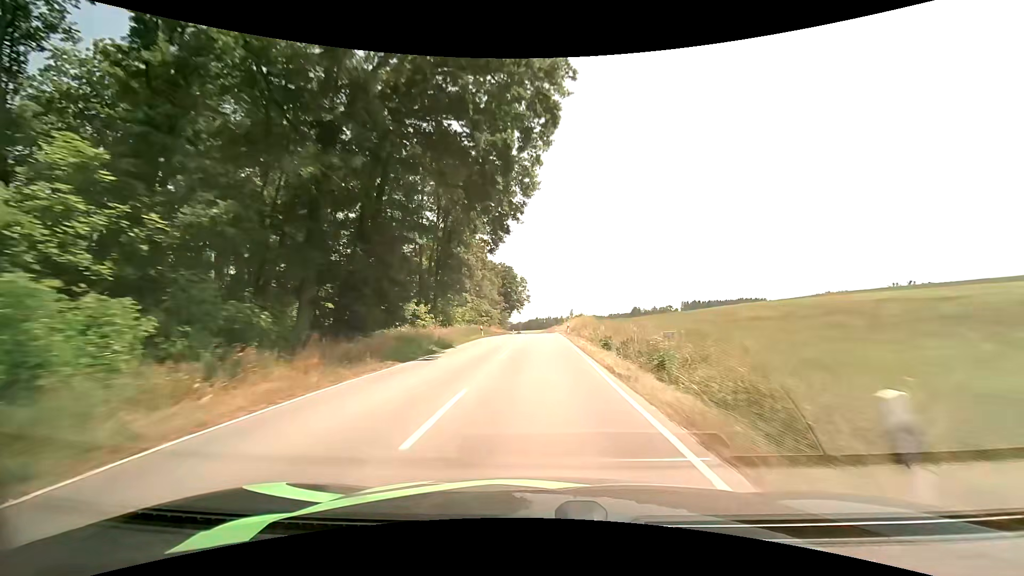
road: secondary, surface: asphalt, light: Day
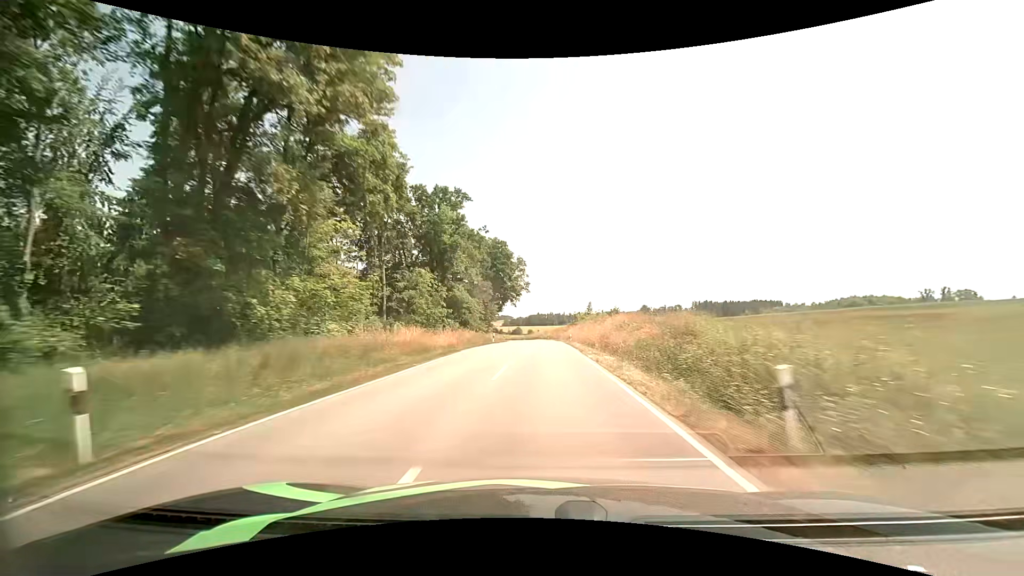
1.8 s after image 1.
(0.0, +38.6) m; 0°
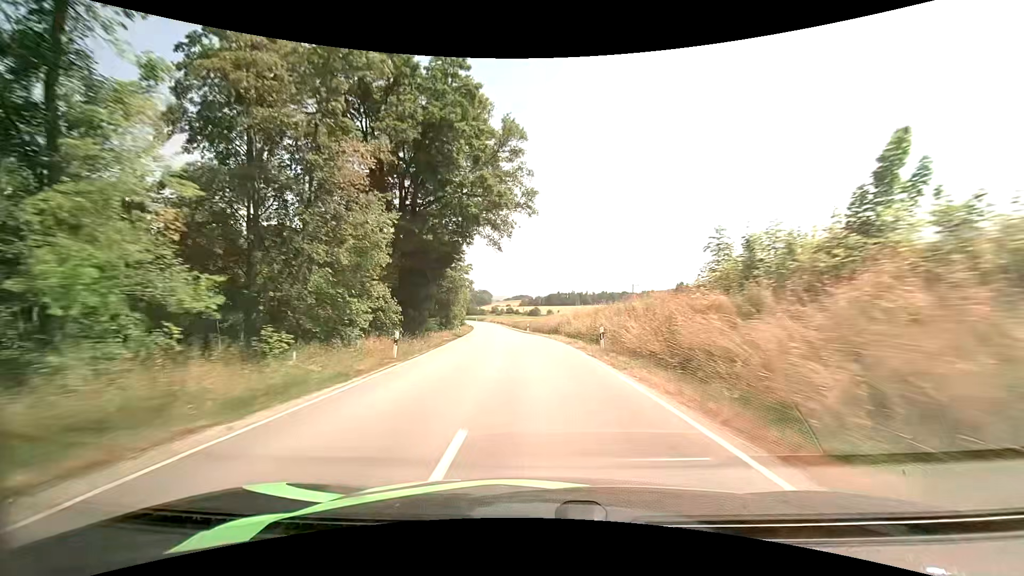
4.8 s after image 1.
(+0.6, +66.1) m; -2°
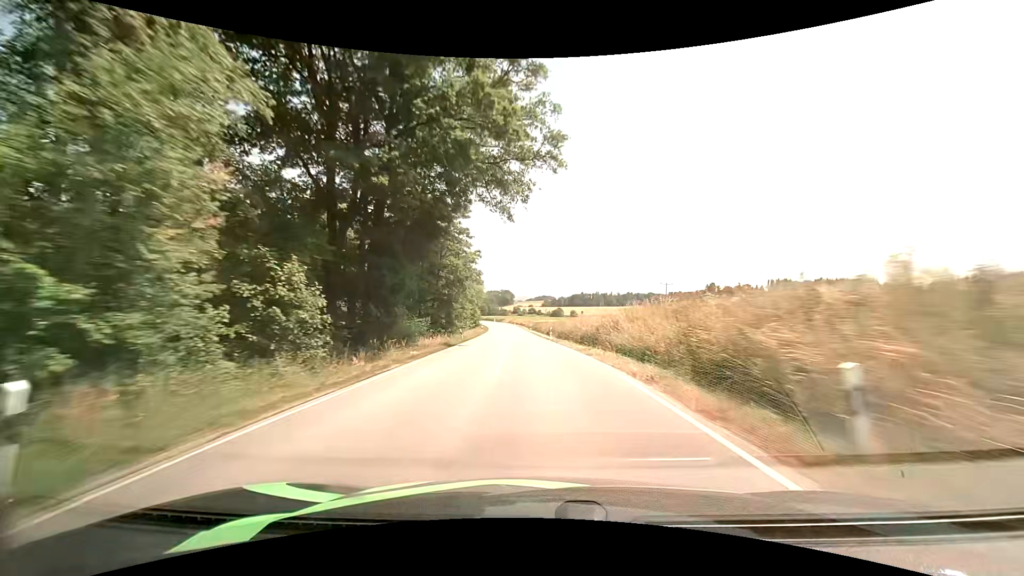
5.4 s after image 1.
(-0.3, +13.7) m; -2°
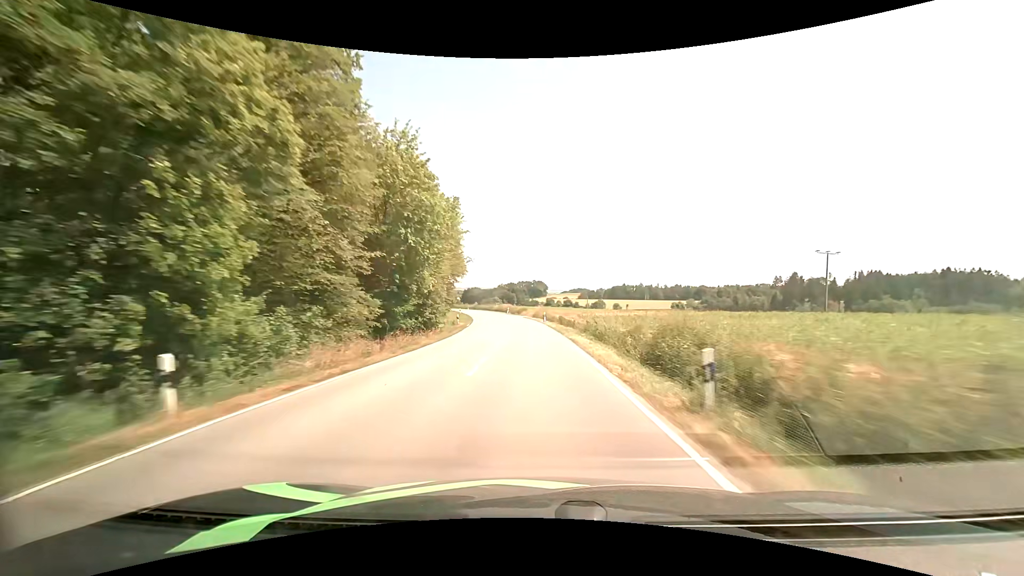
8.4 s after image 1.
(-3.7, +71.0) m; -4°
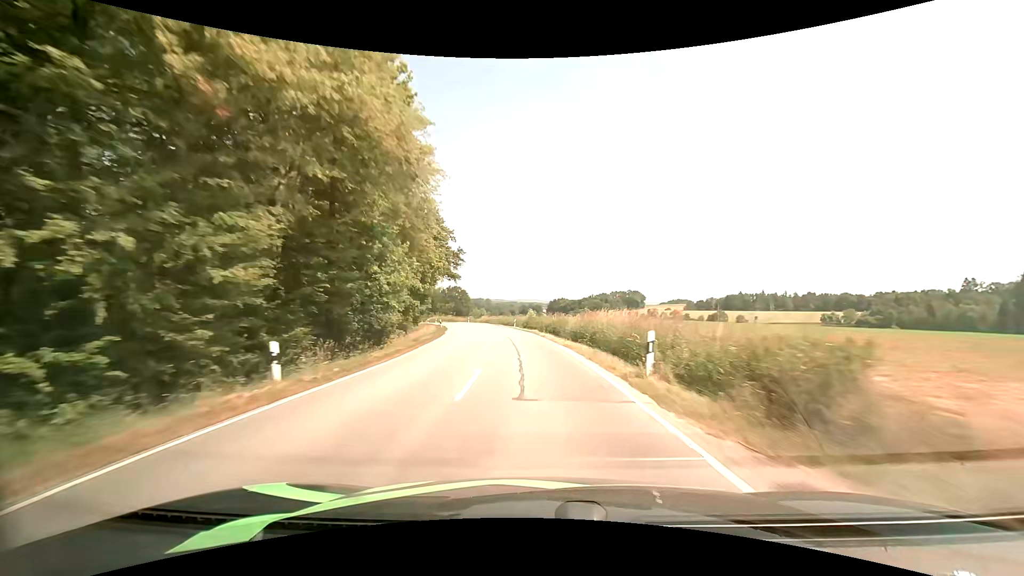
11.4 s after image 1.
(-4.9, +69.8) m; -10°
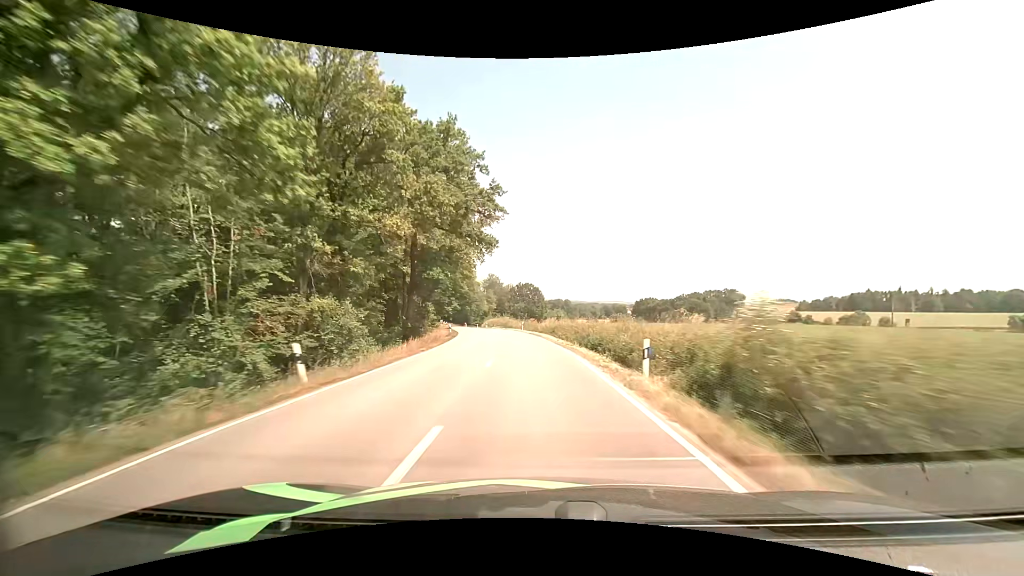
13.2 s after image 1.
(-3.0, +40.6) m; -9°
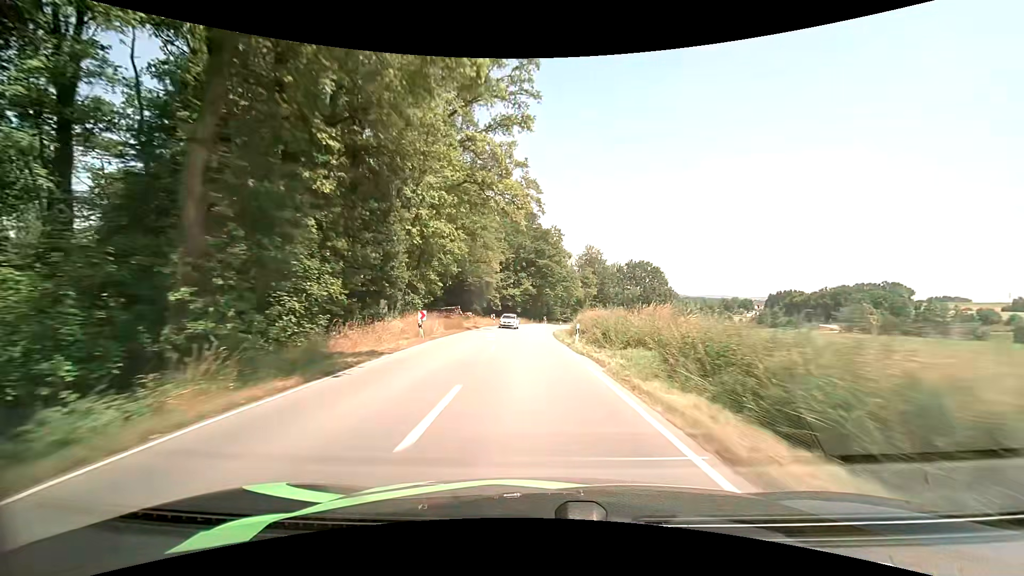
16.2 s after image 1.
(-6.6, +65.8) m; -11°
(0, +10) (0, +20) (0, +30) (0, +40) (0, +50) (+1, +60) (+2, +70) (+4, +80) (+6, +89) (+9, +99) m
